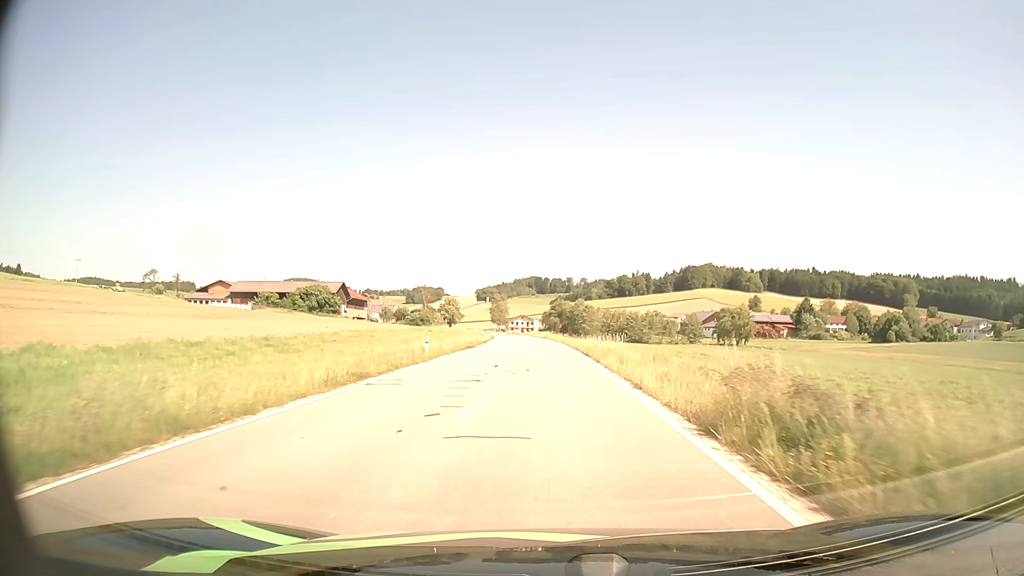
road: tertiary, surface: asphalt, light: Day
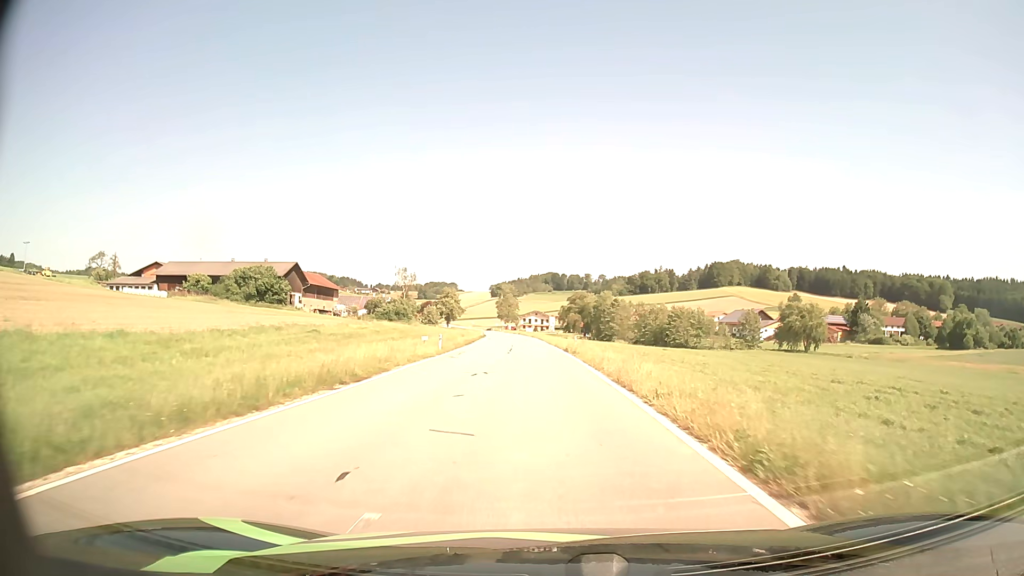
(-0.4, +44.1) m; -1°
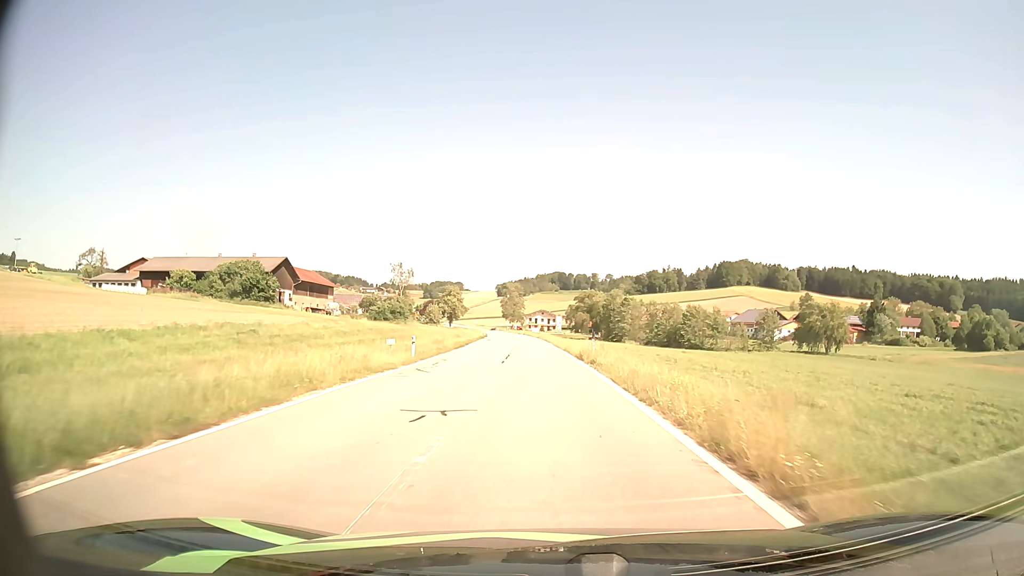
(0.0, +9.0) m; 0°
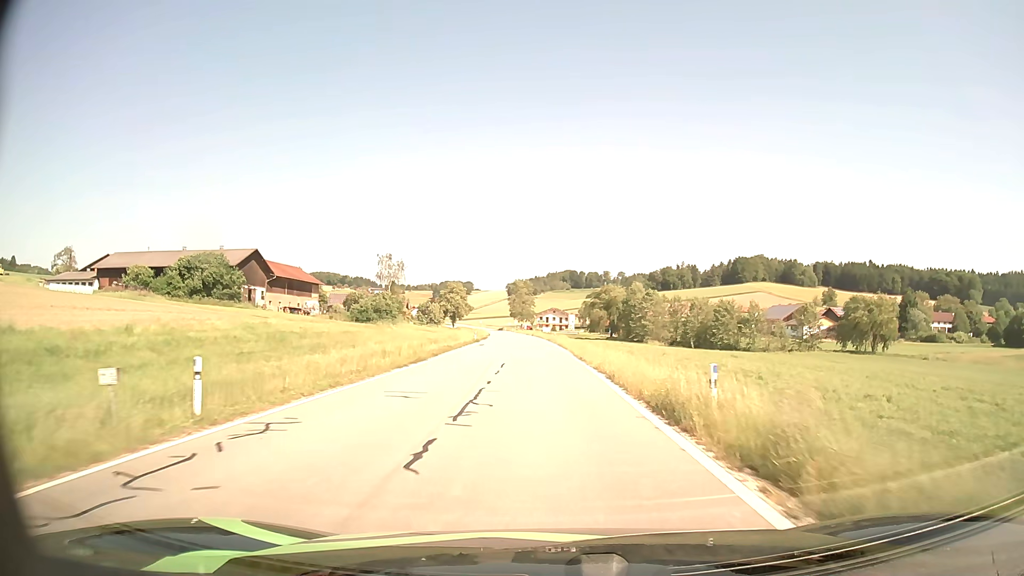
(-0.2, +18.1) m; -1°
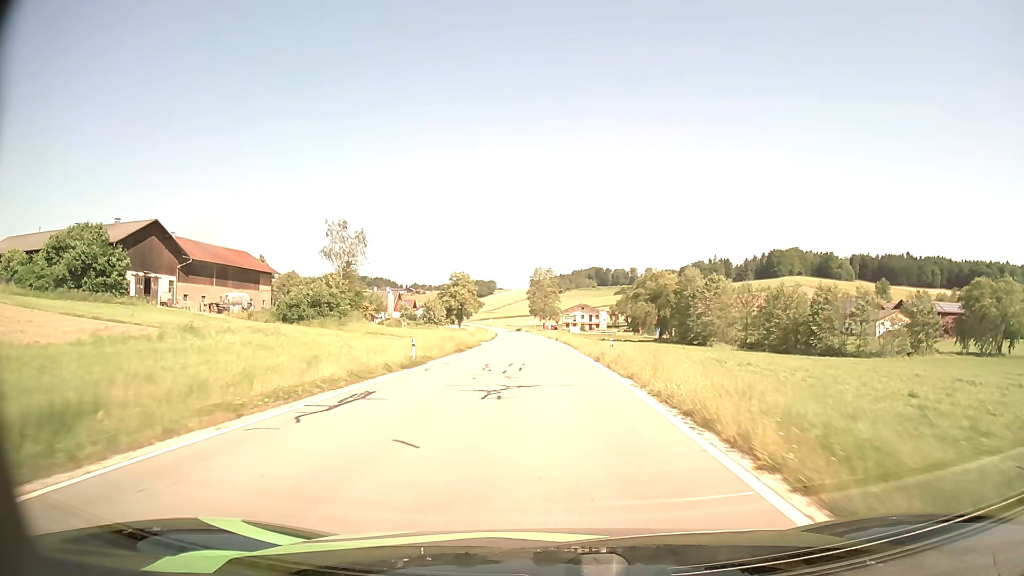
(-0.6, +36.6) m; -2°
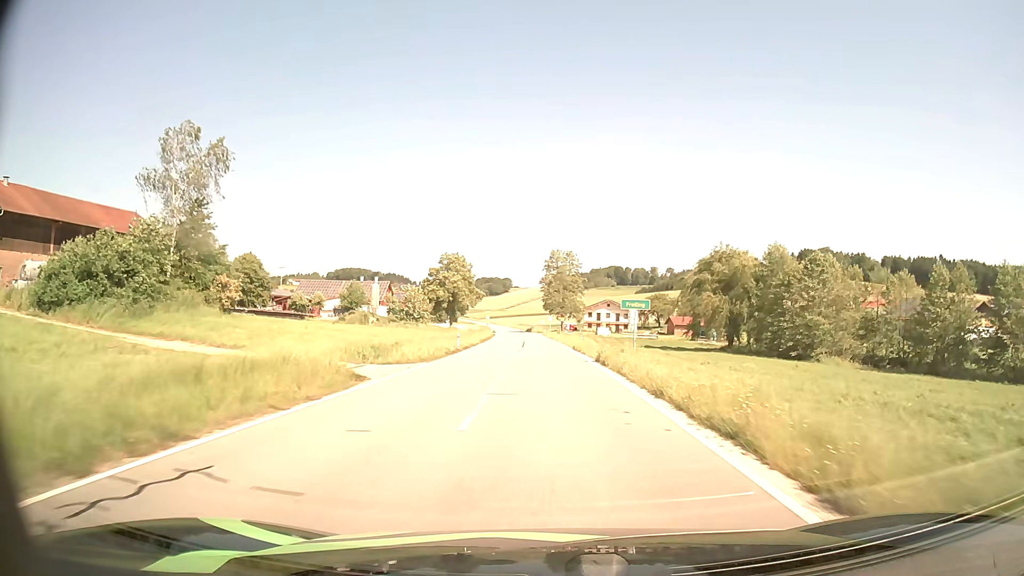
(-0.5, +37.3) m; -1°
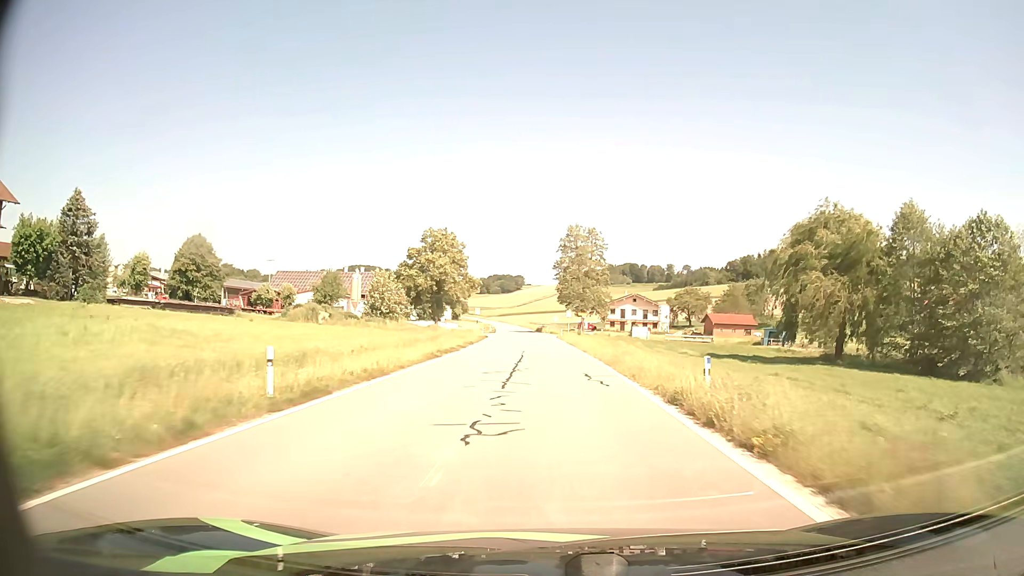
(-0.3, +28.6) m; -1°
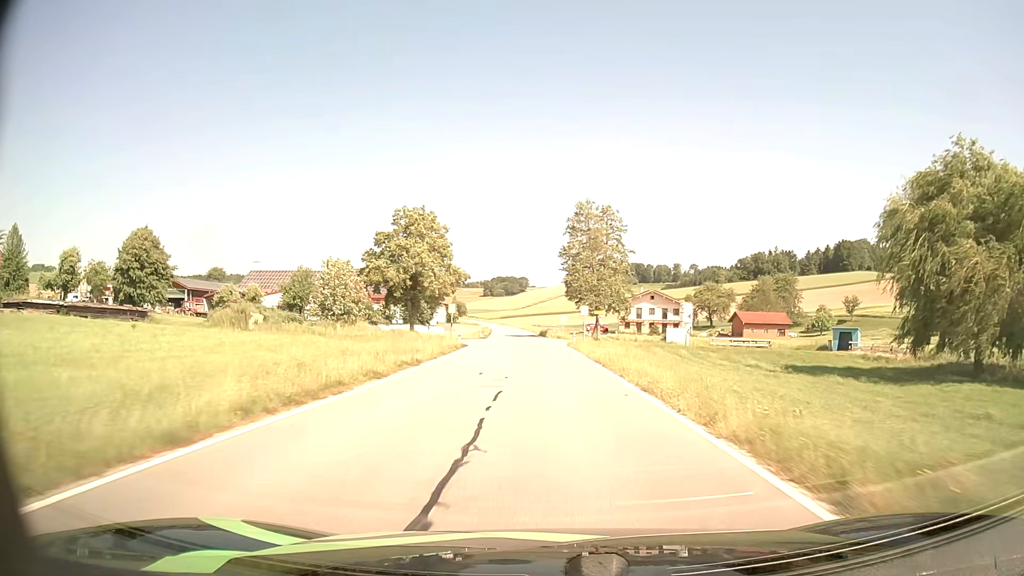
(0.0, +19.5) m; 0°
(0, +10) (0, +20) (0, +30) (-1, +40) (-1, +50) (-1, +60) (-2, +70) (-2, +80) (-3, +90) (-4, +100) m
